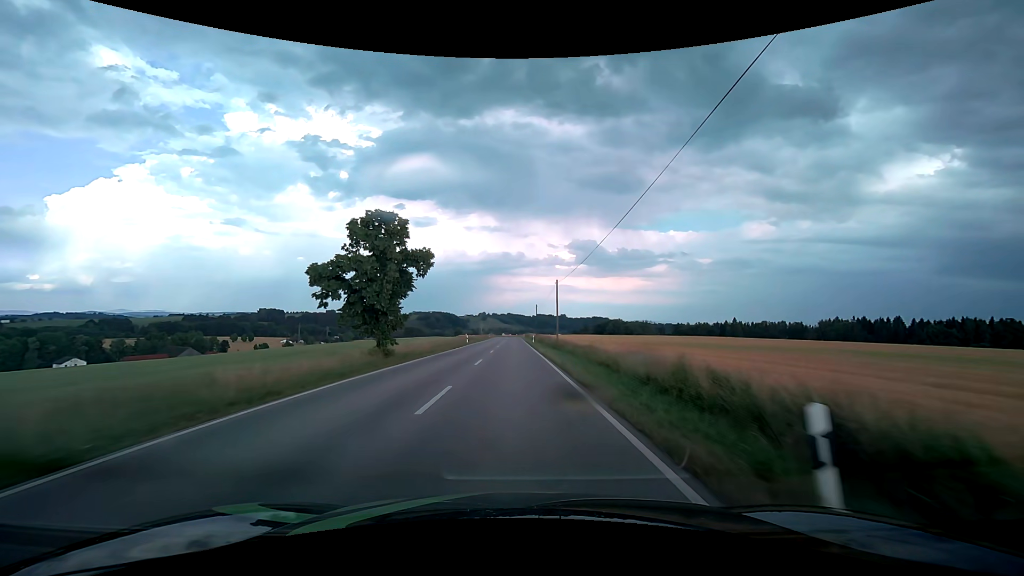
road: secondary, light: Day
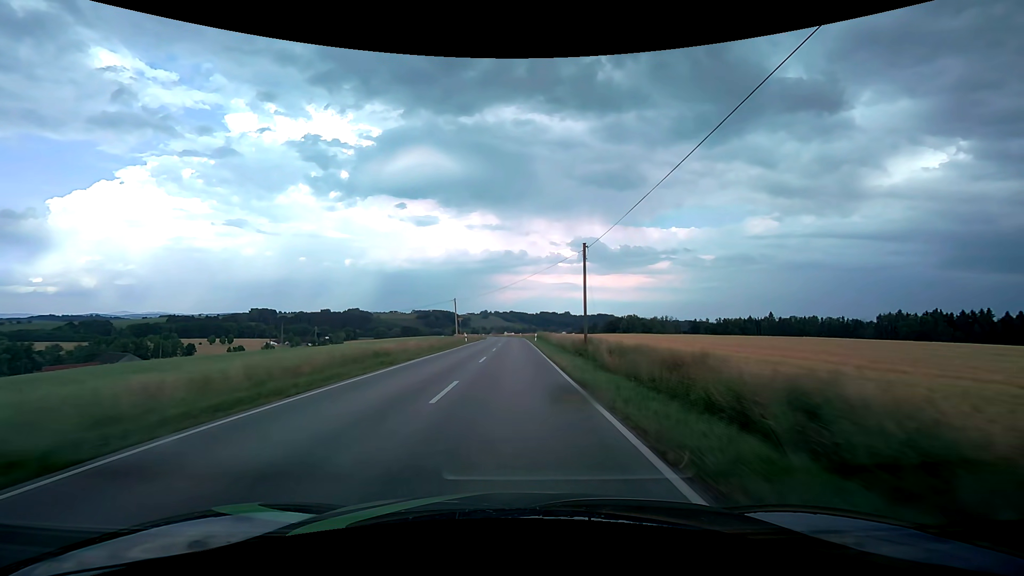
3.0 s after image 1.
(-0.2, +58.7) m; 0°
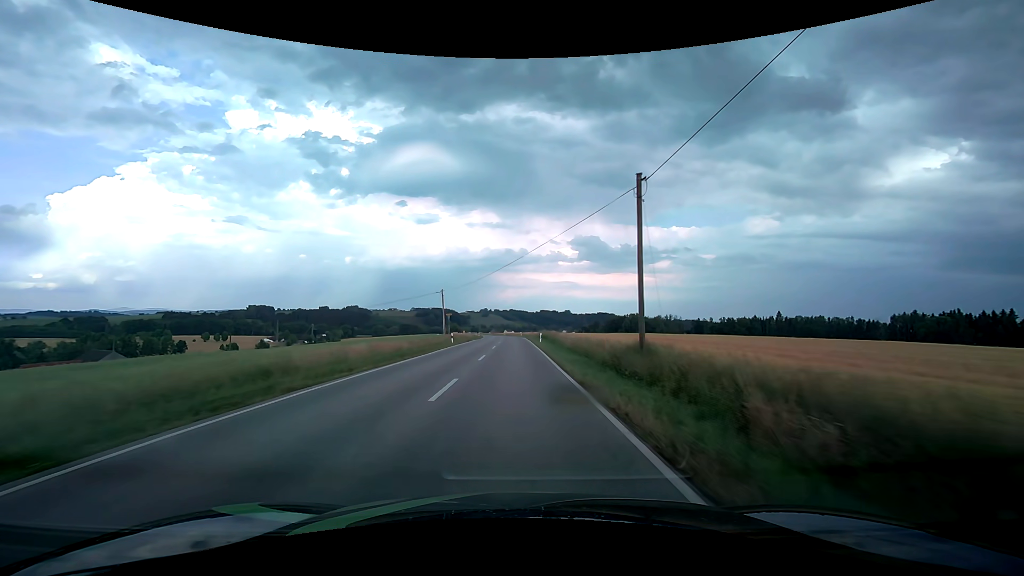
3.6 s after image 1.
(0.0, +12.2) m; 0°
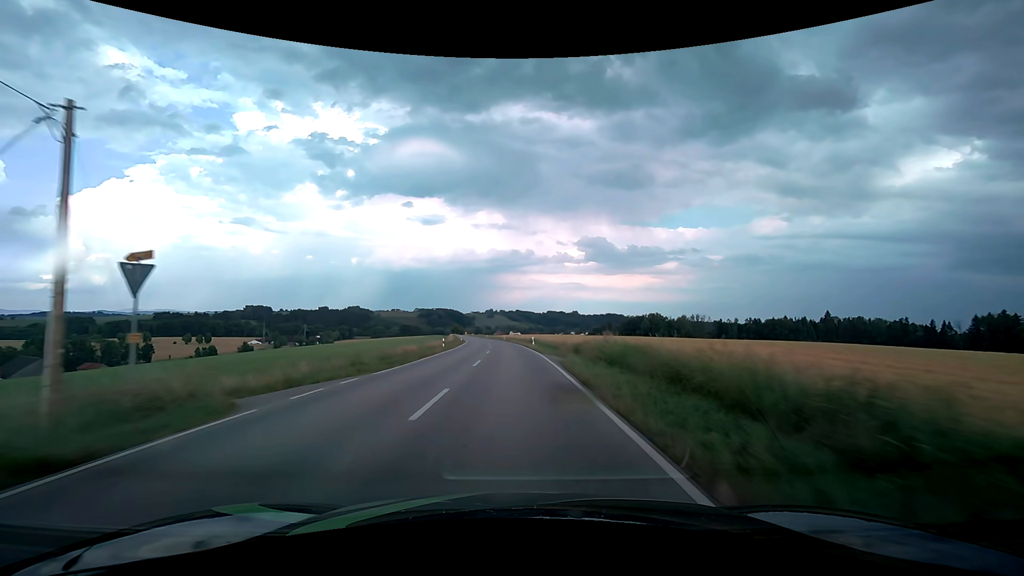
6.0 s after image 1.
(0.0, +49.8) m; -1°
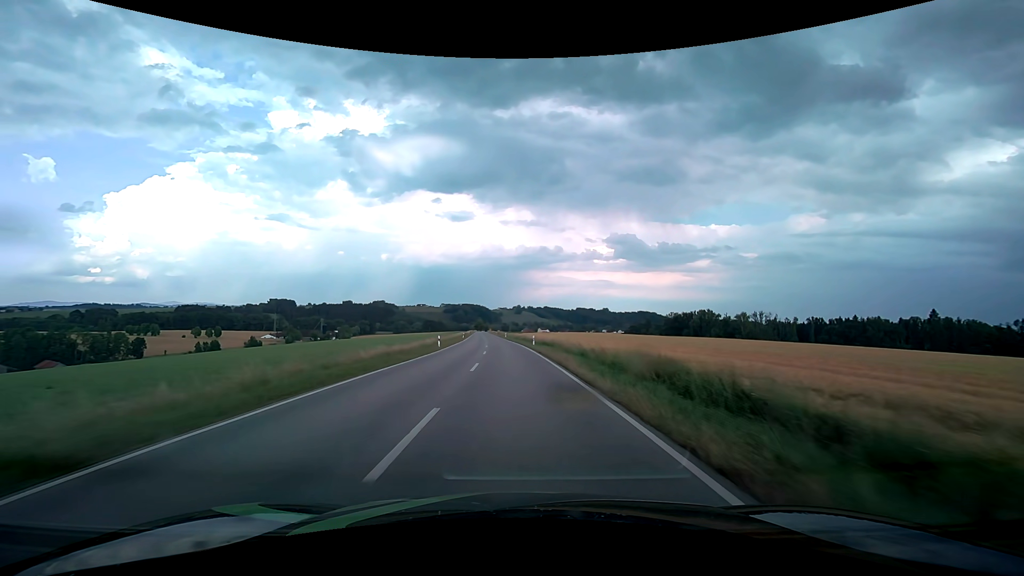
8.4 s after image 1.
(-1.3, +51.2) m; -3°
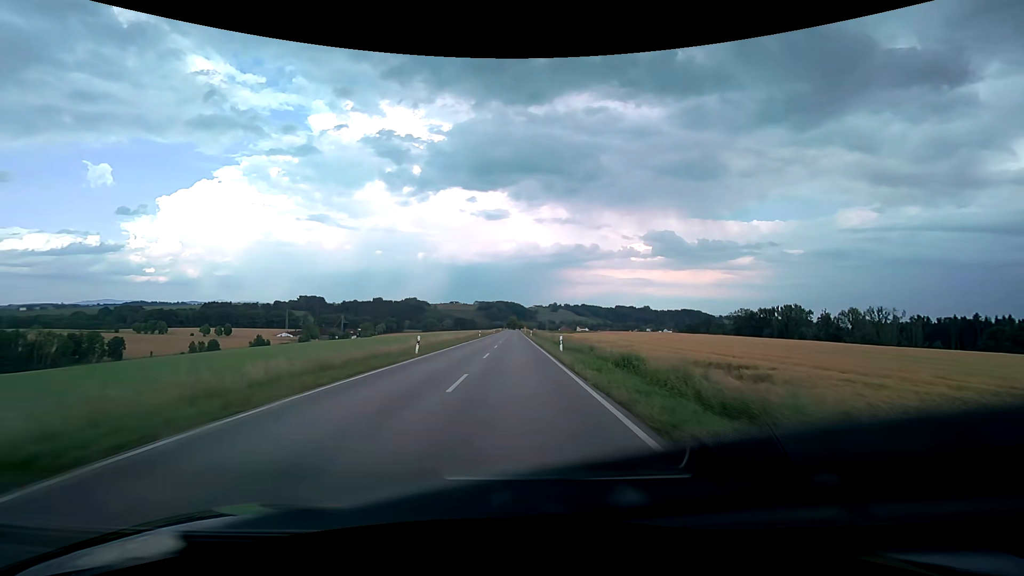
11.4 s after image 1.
(-2.6, +65.9) m; -4°
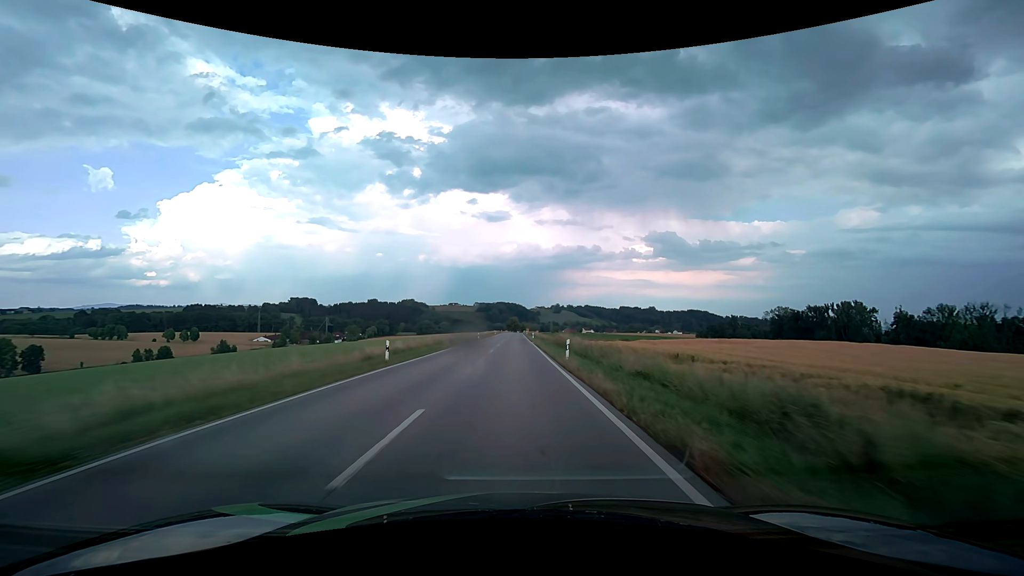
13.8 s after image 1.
(+0.1, +54.1) m; 0°
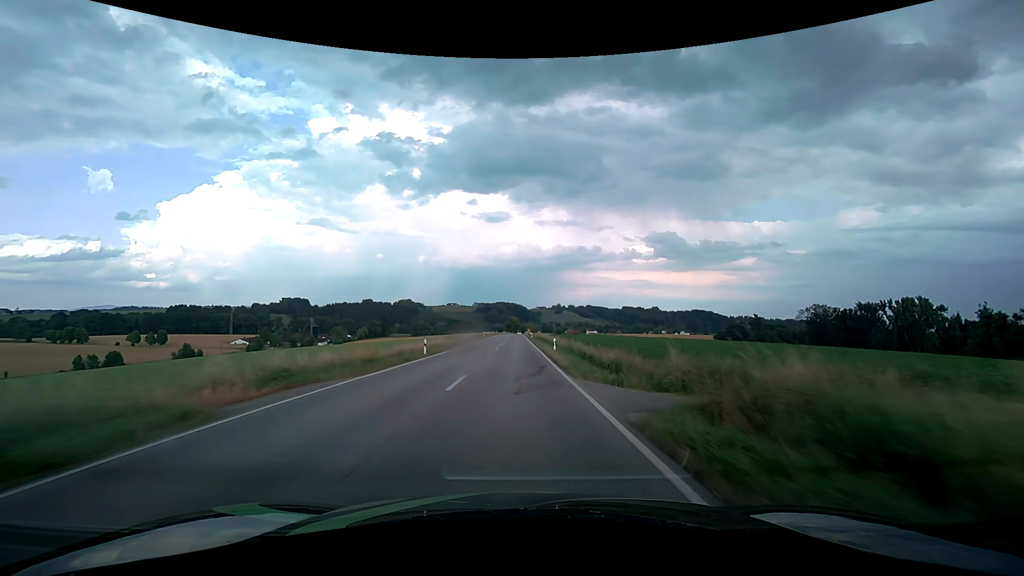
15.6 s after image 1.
(0.0, +41.2) m; 0°
(0, +10) (0, +20) (0, +30) (0, +40) (0, +50) (0, +60) (0, +70) (0, +80) (0, +90) (0, +100) m
